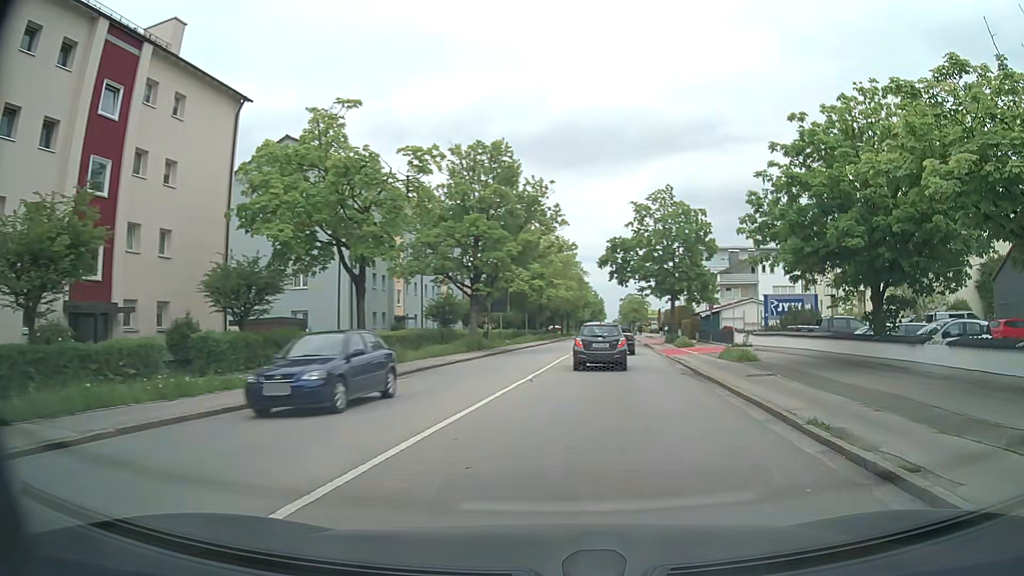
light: Day
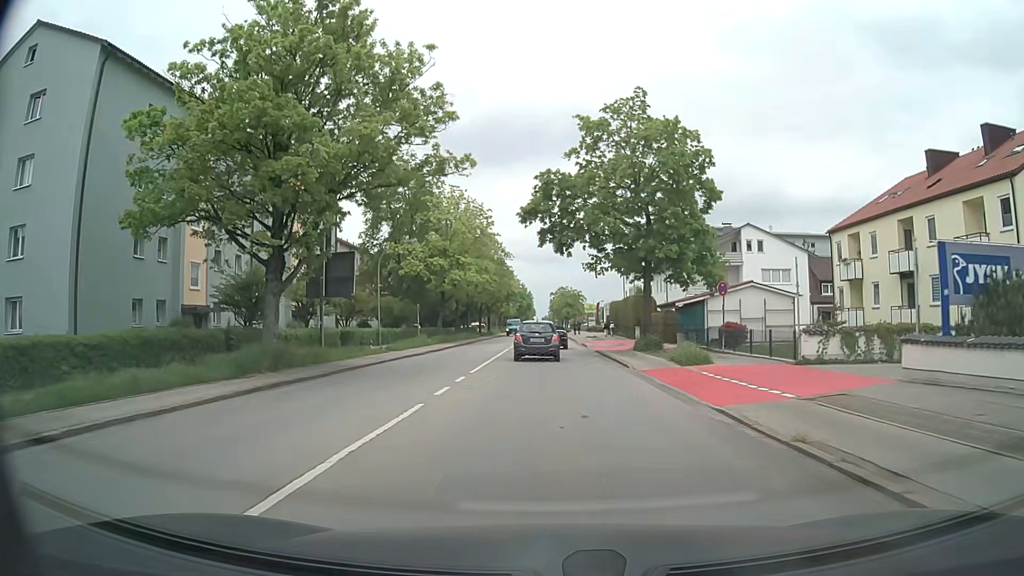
(+1.6, +22.7) m; +5°
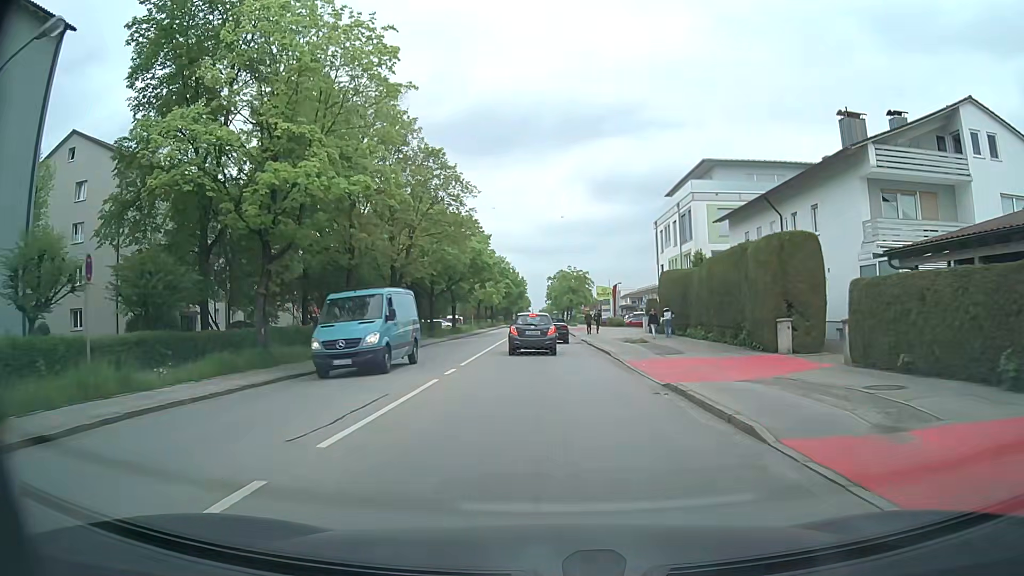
(+0.2, +36.0) m; +1°
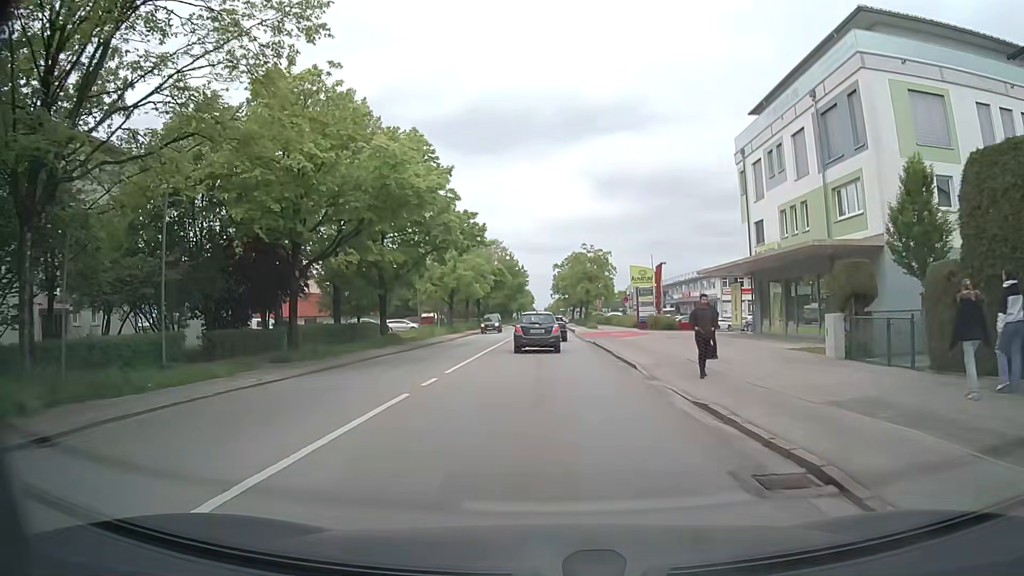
(-0.2, +30.8) m; 0°
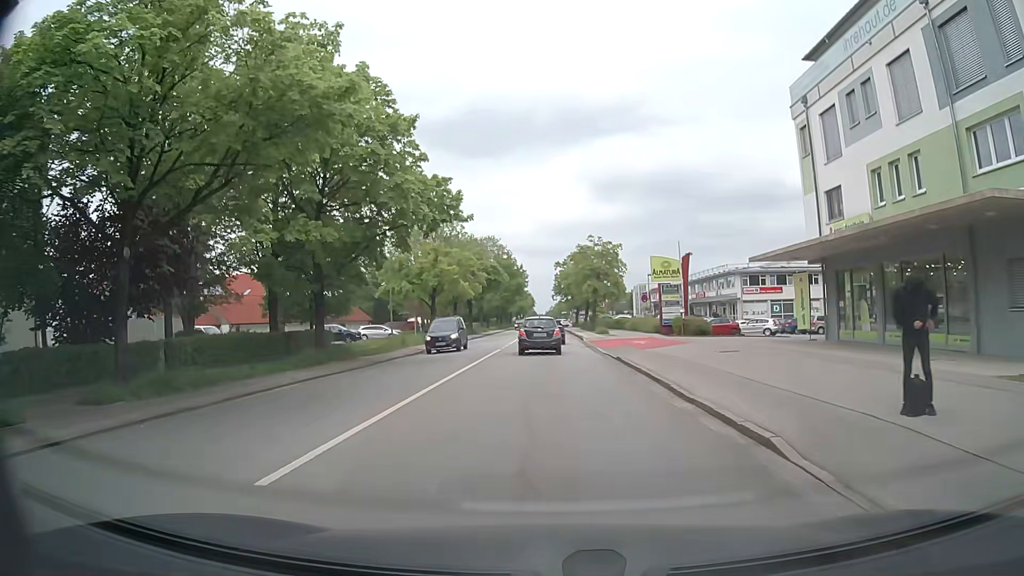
(0.0, +10.9) m; 0°
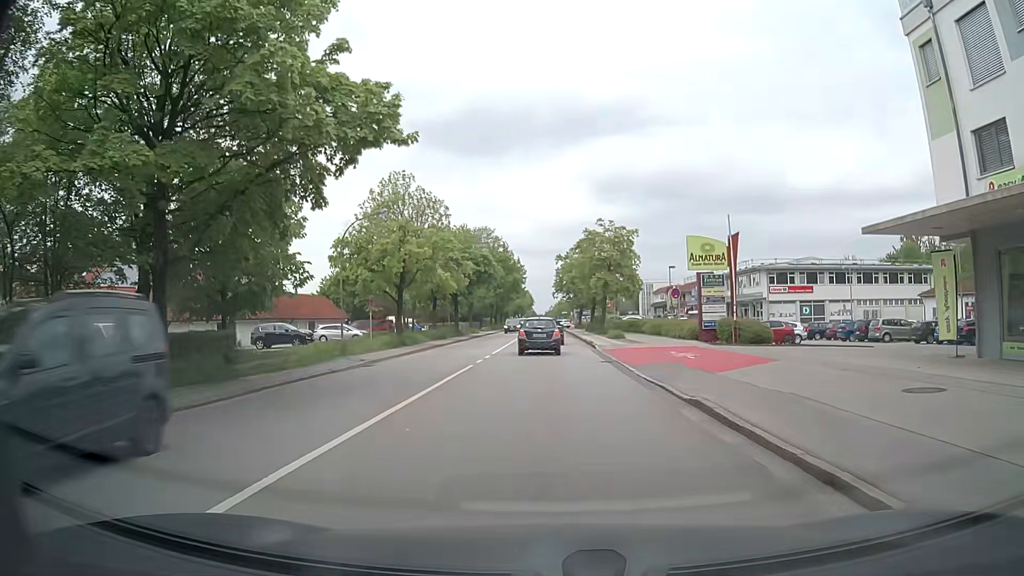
(0.0, +12.0) m; 0°
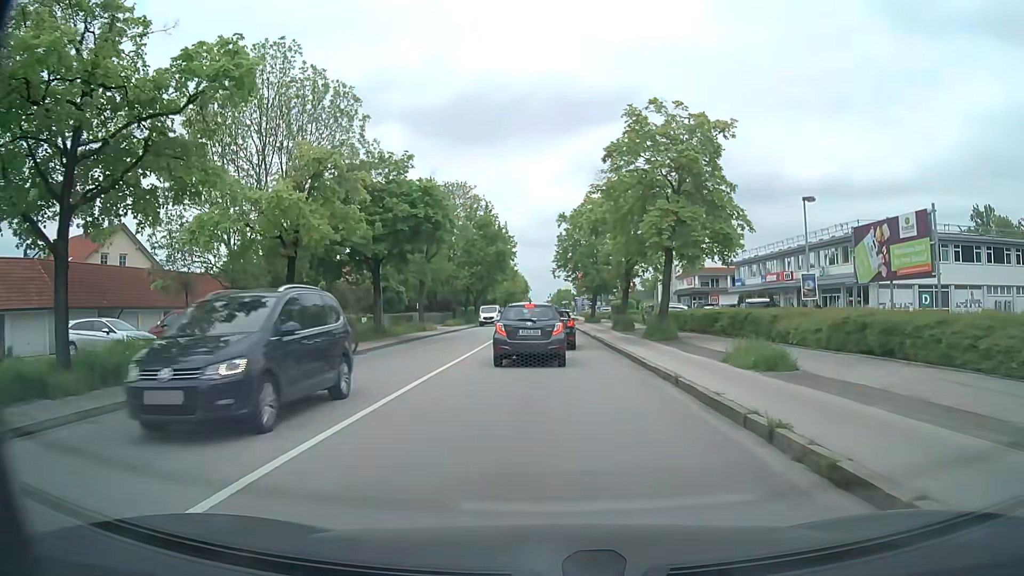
(+0.2, +29.9) m; 0°
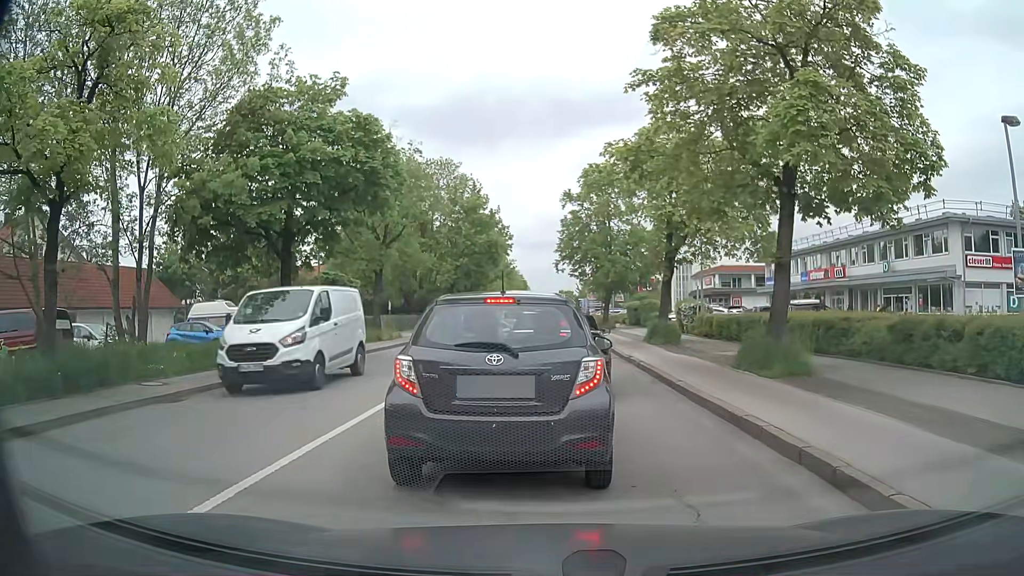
(0.0, +12.2) m; 0°
(0, +10) (0, +20) (0, +30) (0, +40) (0, +50) (0, +60) (0, +70) (0, +80) (0, +90) (0, +100) m
